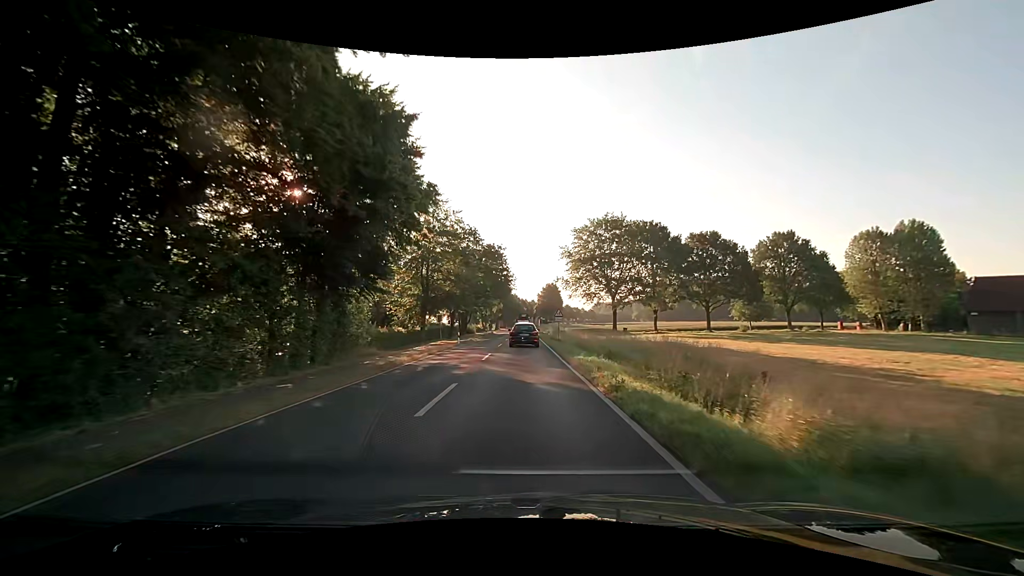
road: secondary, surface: asphalt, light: Day
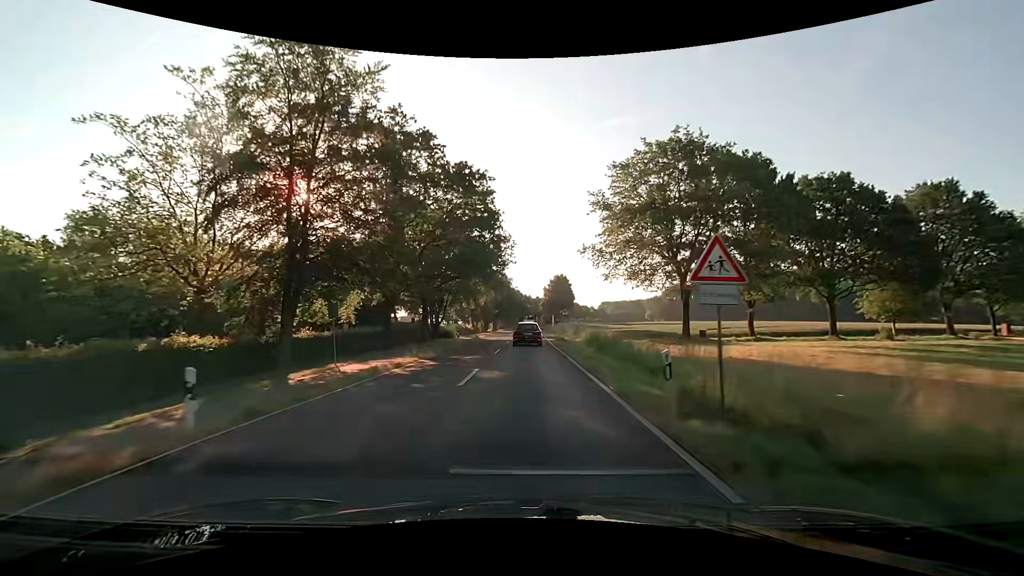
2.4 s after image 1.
(0.0, +32.4) m; 0°
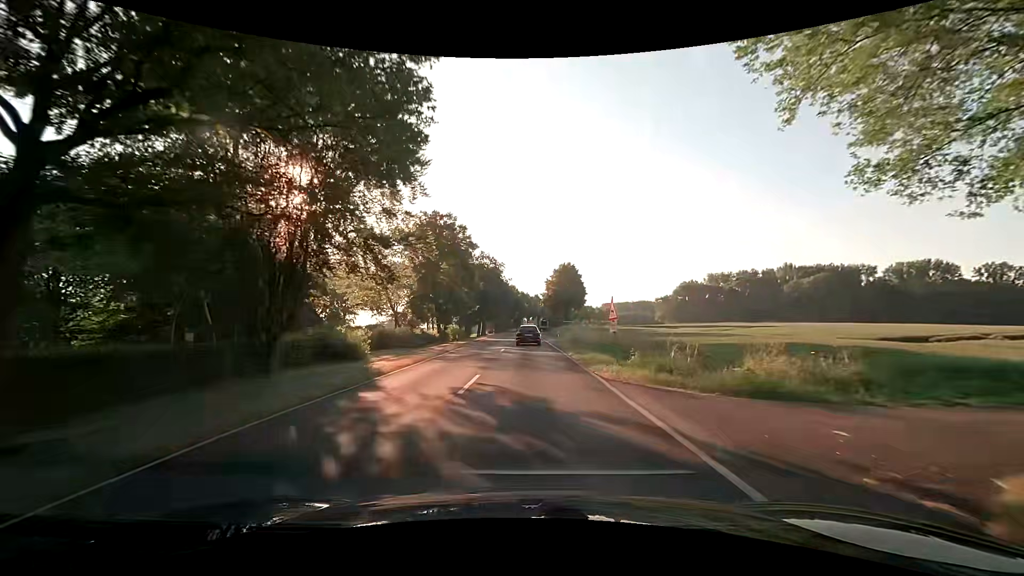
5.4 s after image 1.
(0.0, +36.3) m; 0°
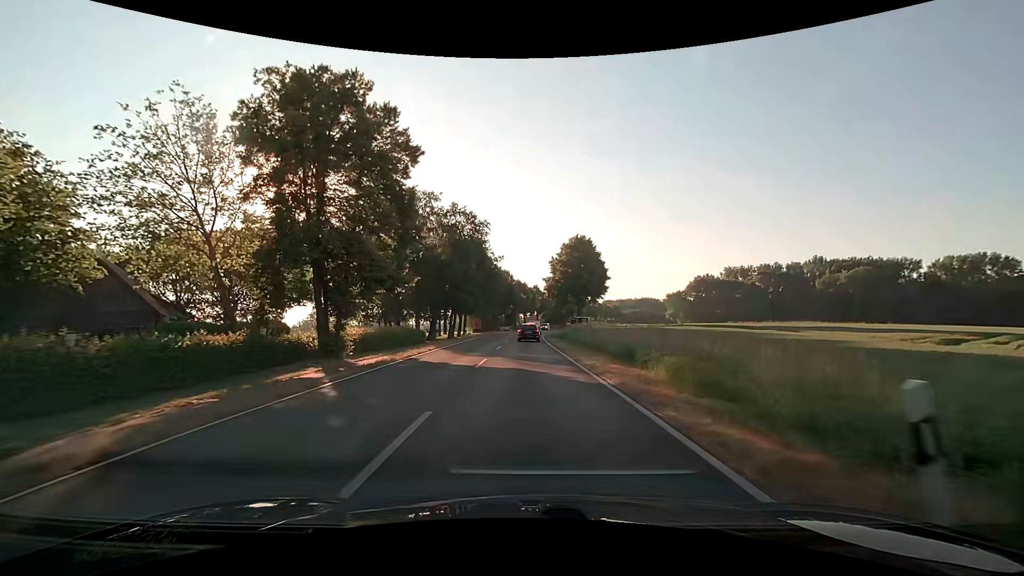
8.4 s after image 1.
(+0.1, +35.2) m; 0°
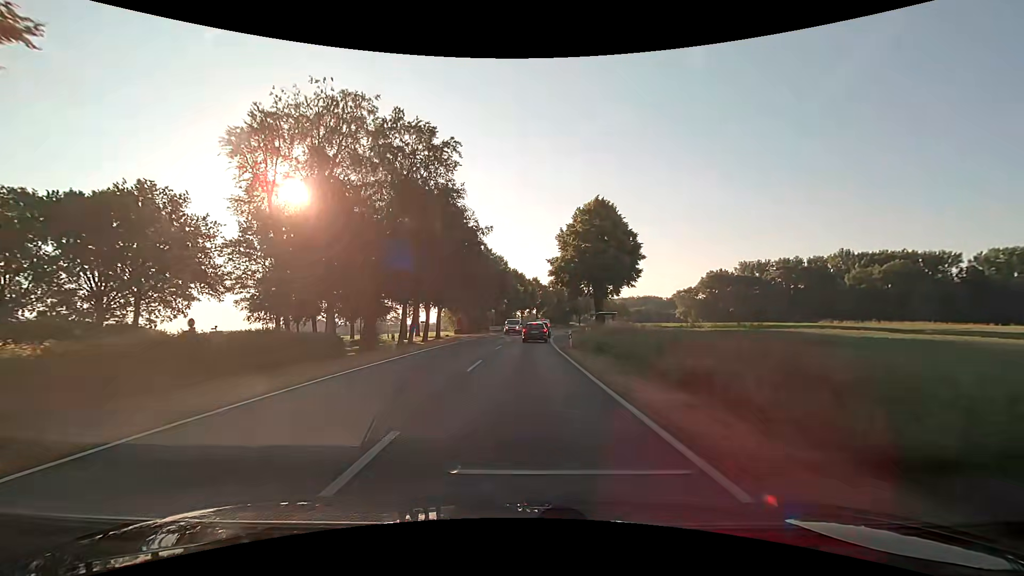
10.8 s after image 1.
(0.0, +25.4) m; 0°
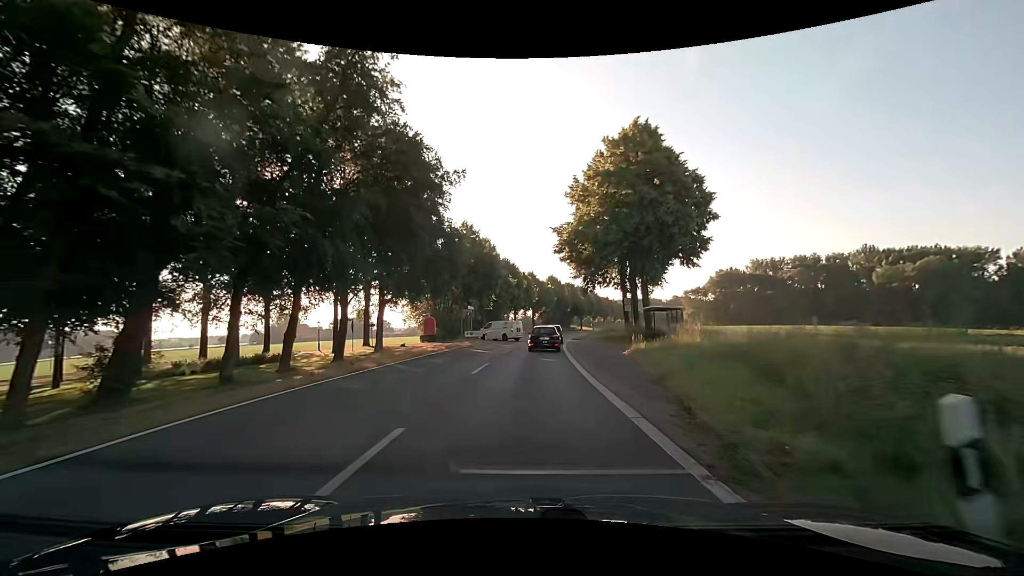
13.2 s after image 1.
(+0.2, +23.7) m; +1°
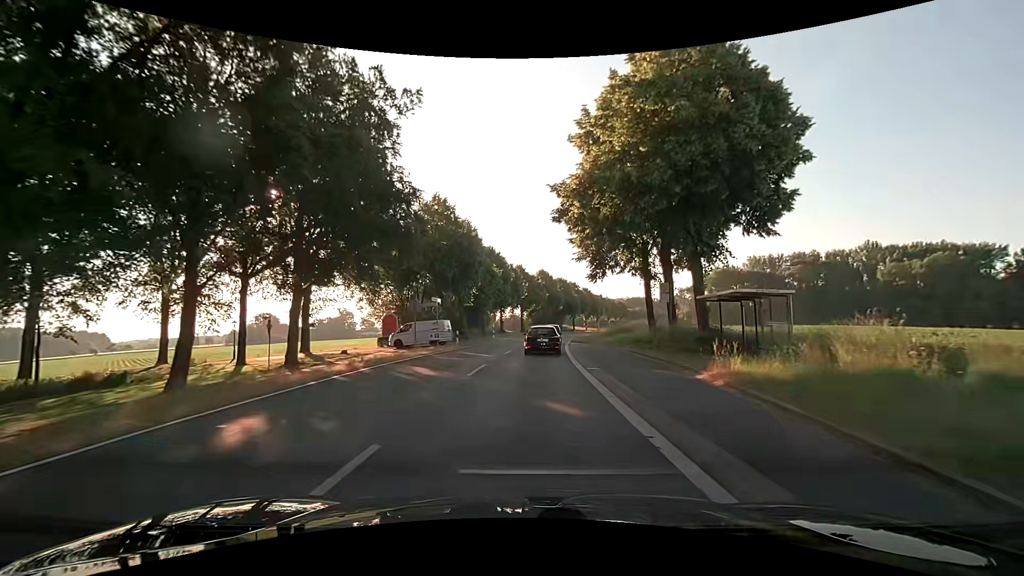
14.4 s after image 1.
(+0.1, +13.1) m; +1°
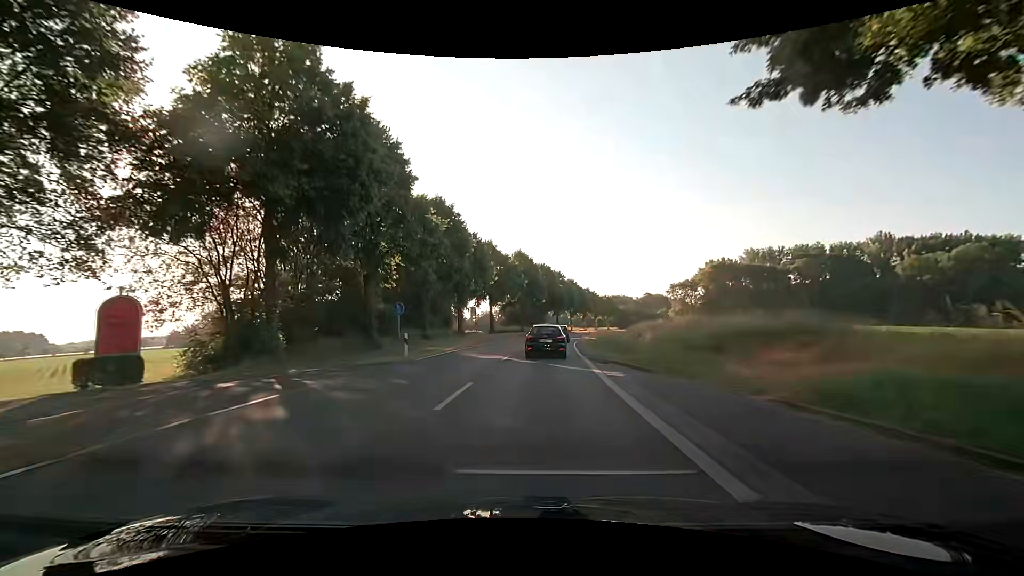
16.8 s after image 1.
(+0.6, +29.8) m; +3°
(0, +10) (+1, +20) (+1, +30) (+2, +40) (+3, +50) (+5, +60) (+6, +70) (+8, +79) (+10, +89) (+13, +99) m
